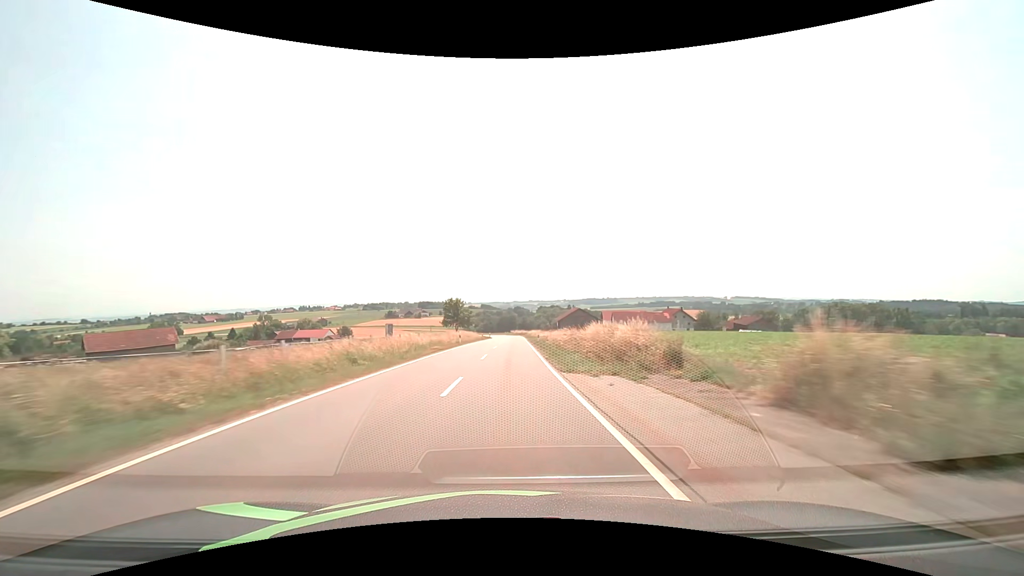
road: tertiary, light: Day
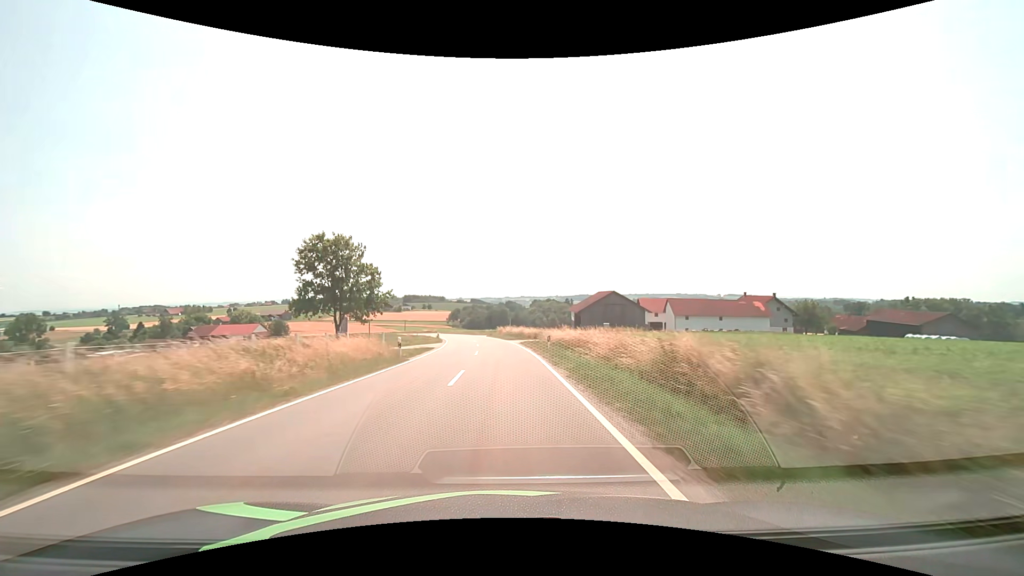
(+1.3, +71.2) m; +1°
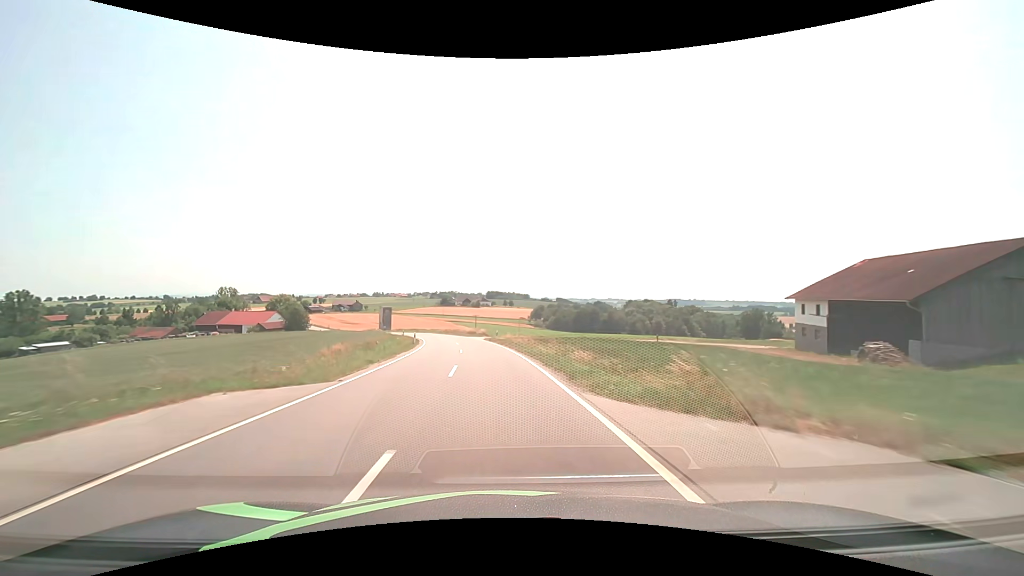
(-4.7, +70.6) m; -9°
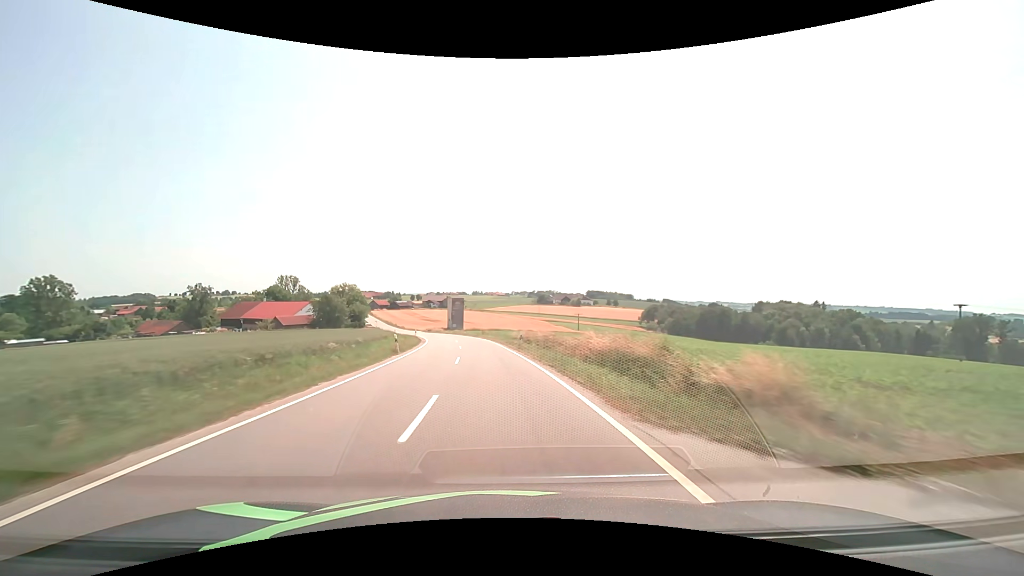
(-5.1, +56.3) m; -11°
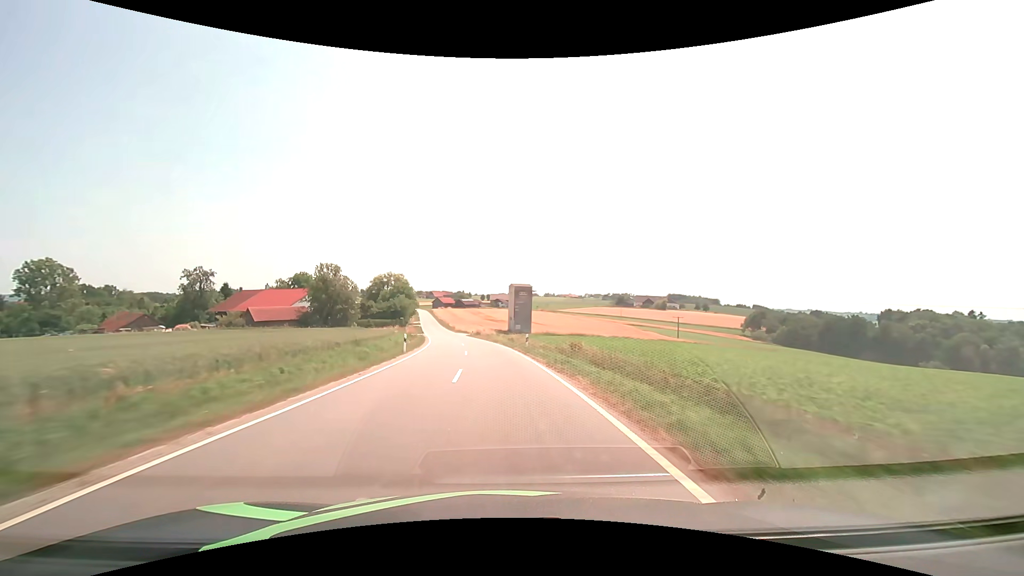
(-3.1, +42.4) m; -8°
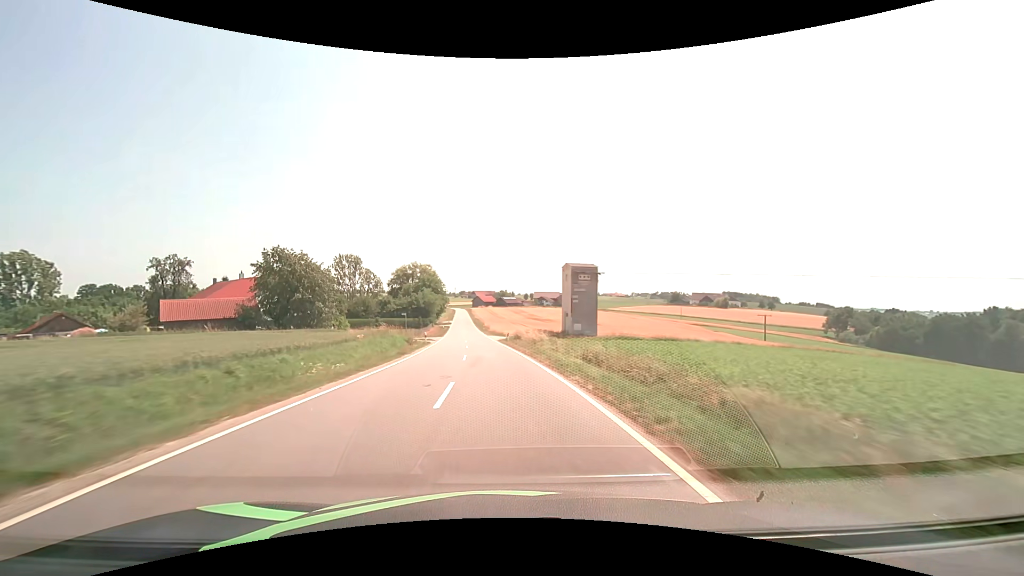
(-1.3, +28.3) m; -5°
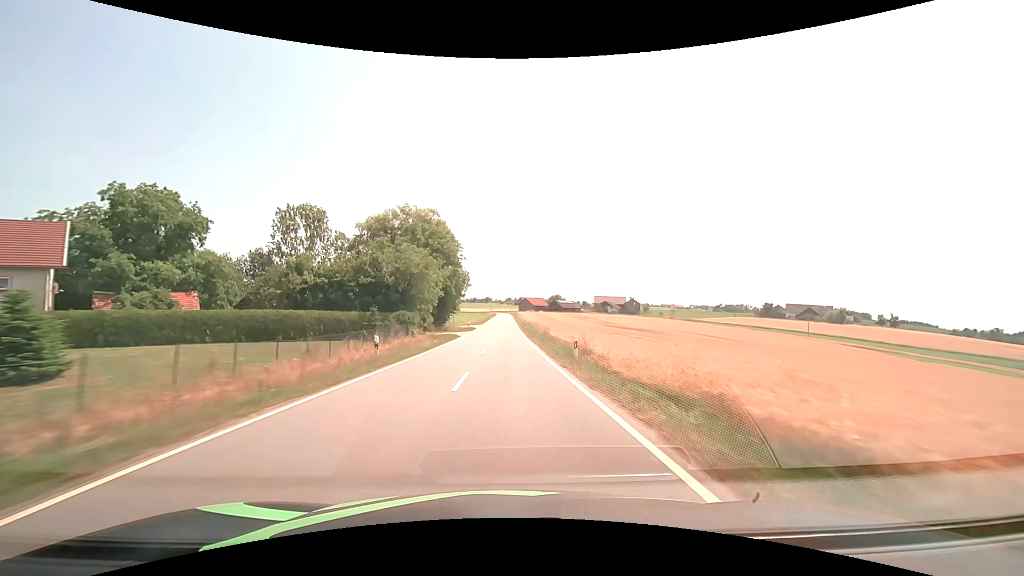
(-5.1, +70.7) m; -6°
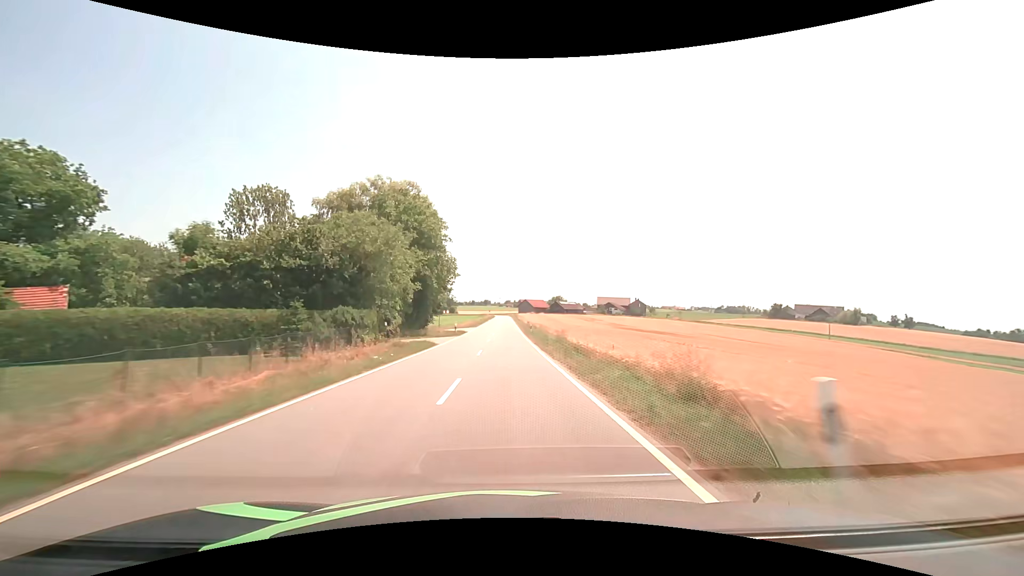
(0.0, +14.1) m; 0°
(0, +10) (0, +20) (0, +30) (0, +40) (0, +50) (0, +60) (0, +70) (0, +80) (0, +90) (-1, +100) m
